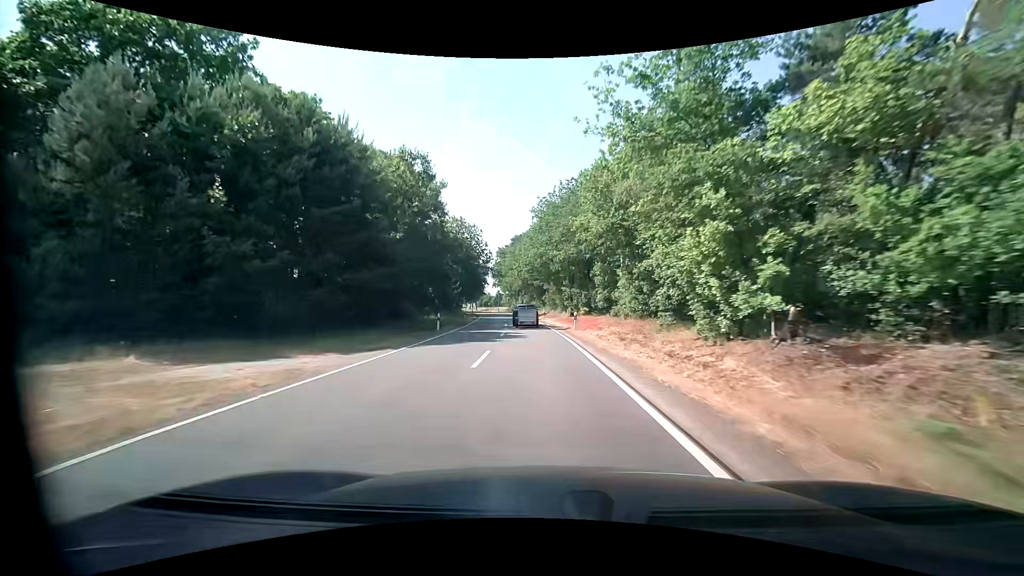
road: tertiary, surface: asphalt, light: Day
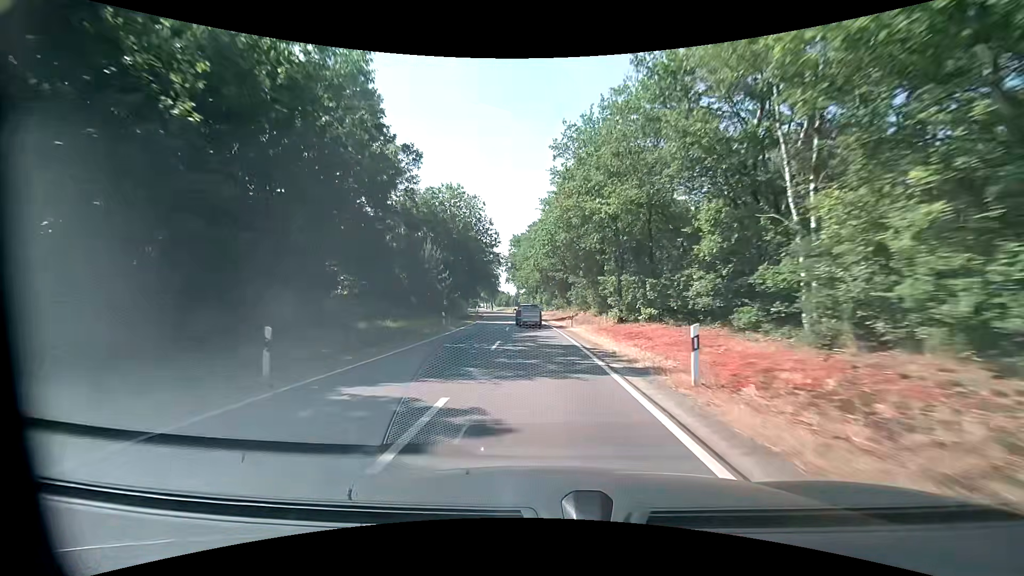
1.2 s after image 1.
(-0.4, +19.8) m; -2°
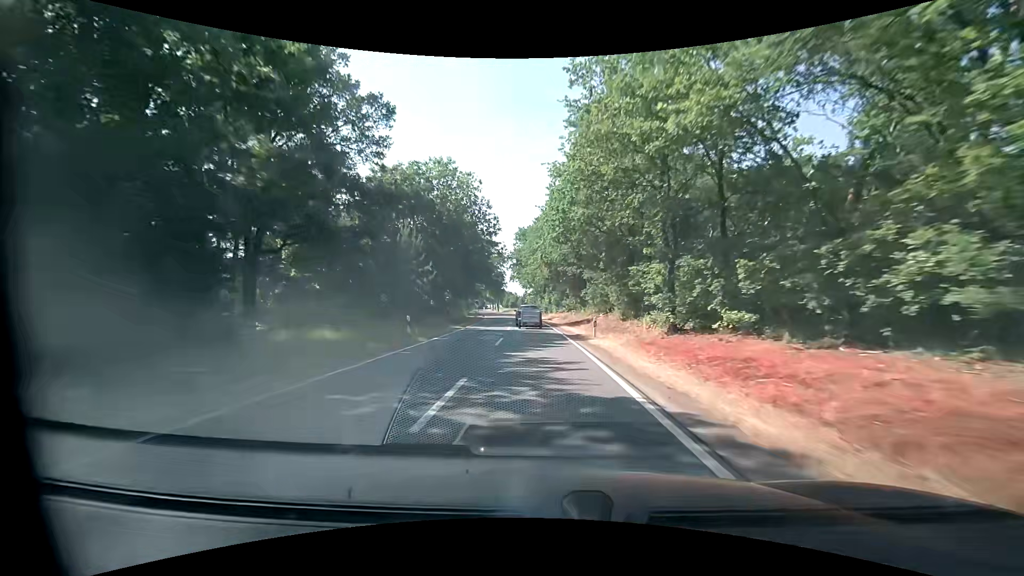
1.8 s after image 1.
(-0.1, +9.9) m; -2°
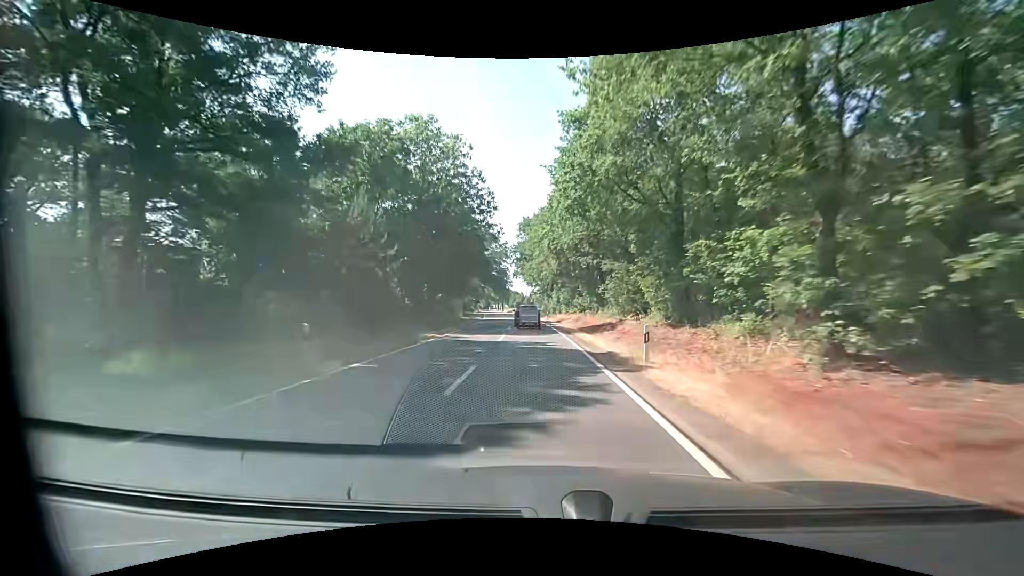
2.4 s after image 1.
(0.0, +9.9) m; -1°
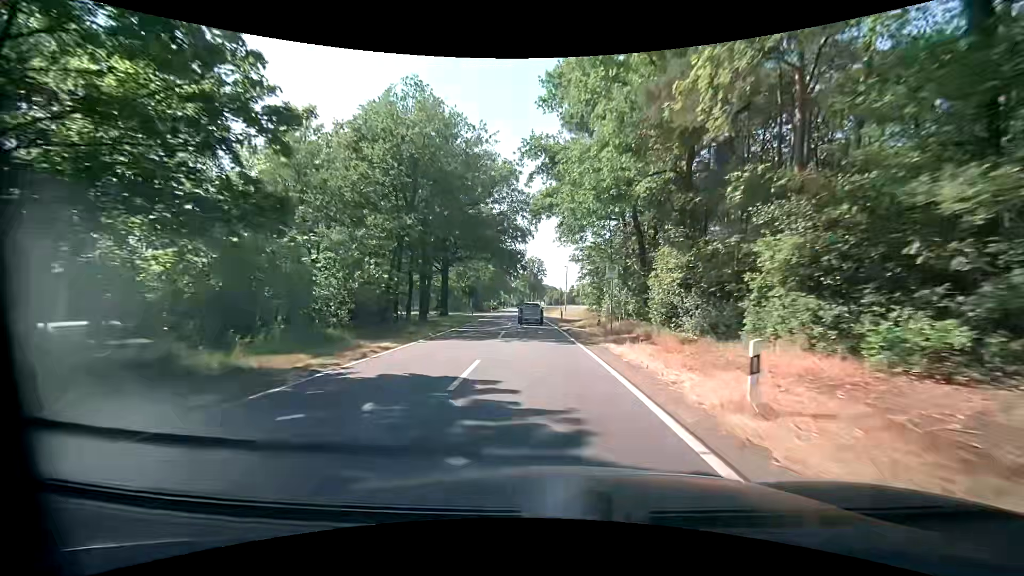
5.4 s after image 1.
(-1.4, +47.7) m; -4°
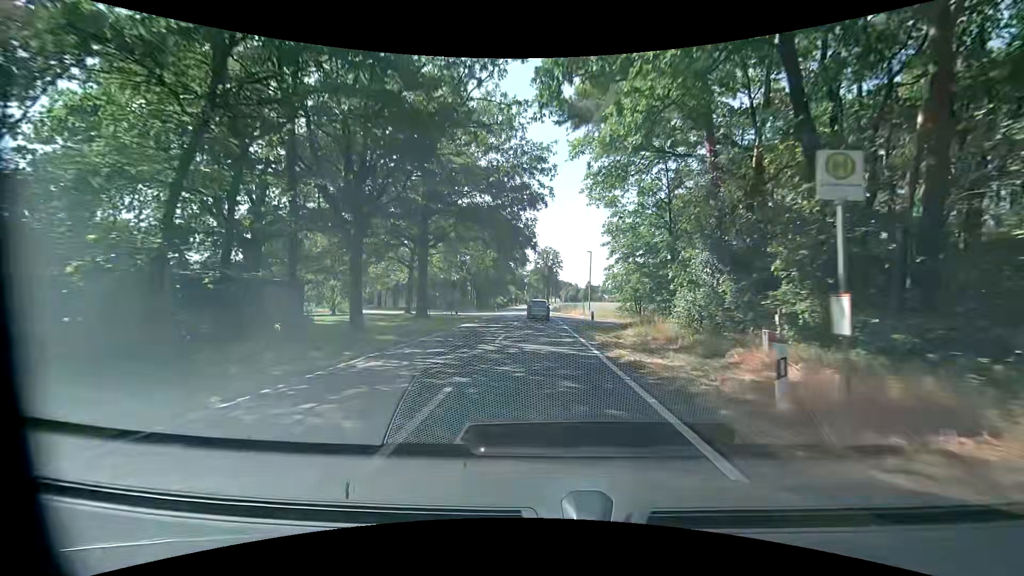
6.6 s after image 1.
(-0.2, +15.8) m; -2°
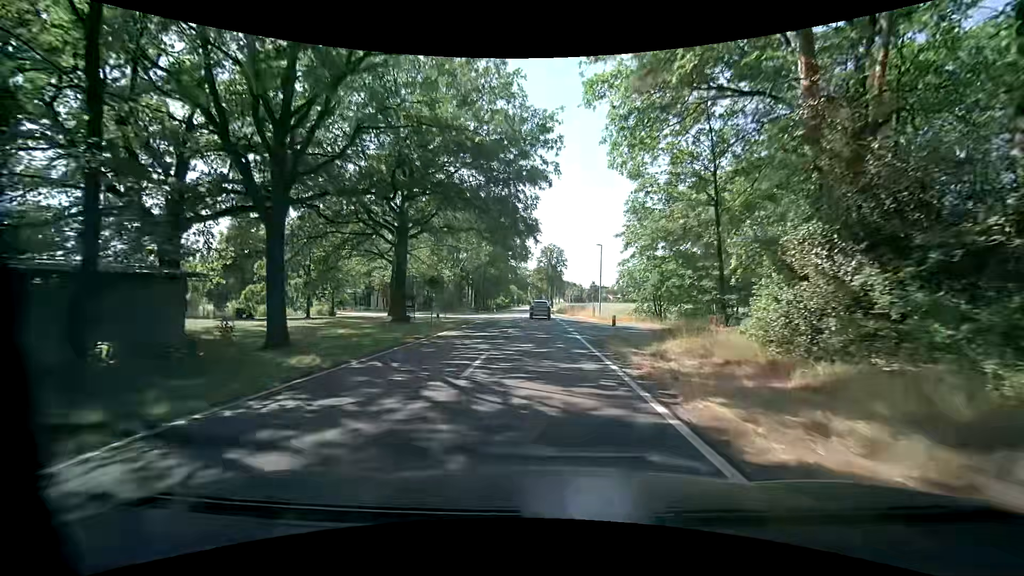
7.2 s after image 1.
(-0.1, +6.7) m; 0°
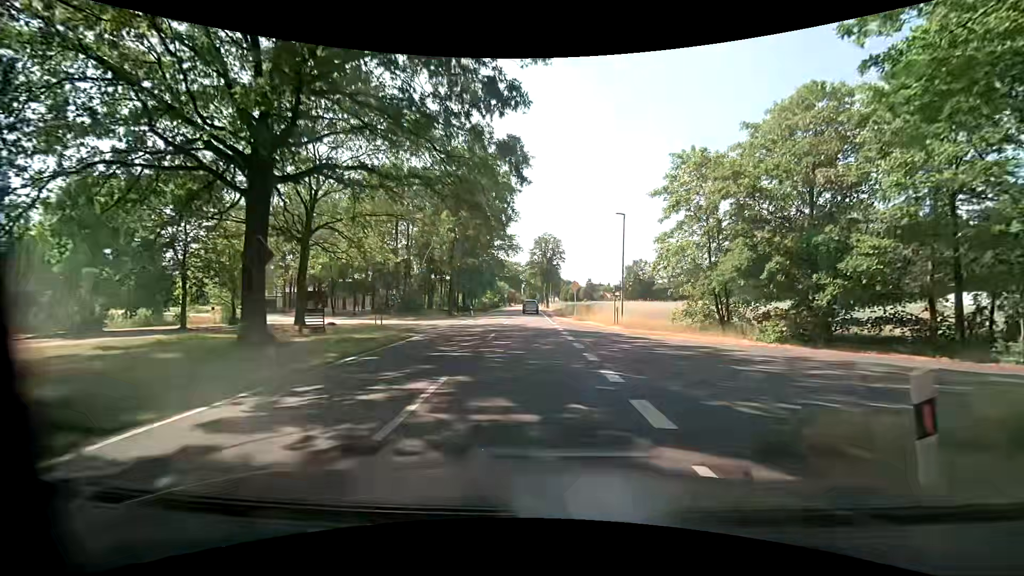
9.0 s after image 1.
(-0.1, +15.6) m; 0°
